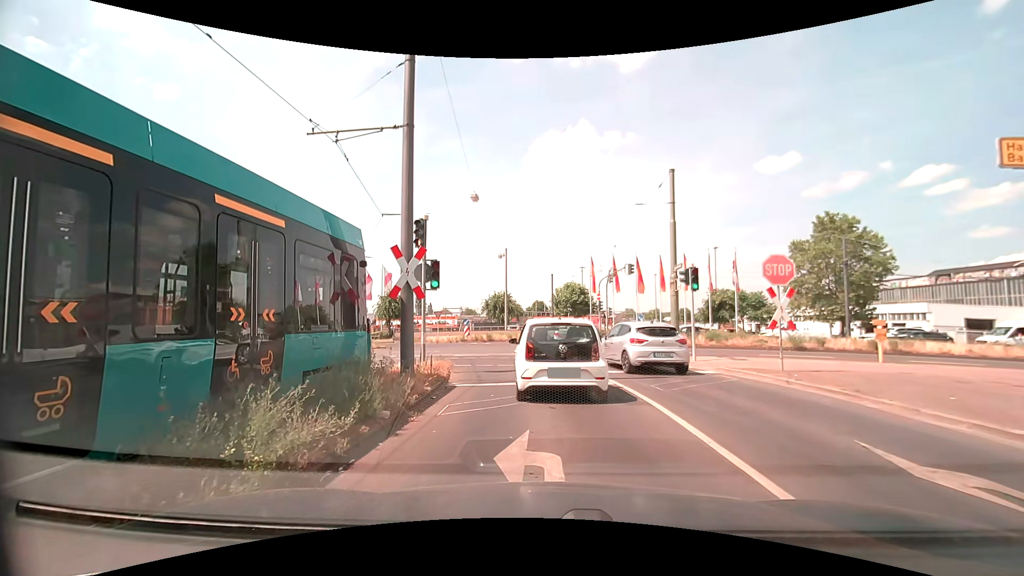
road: secondary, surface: asphalt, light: Day
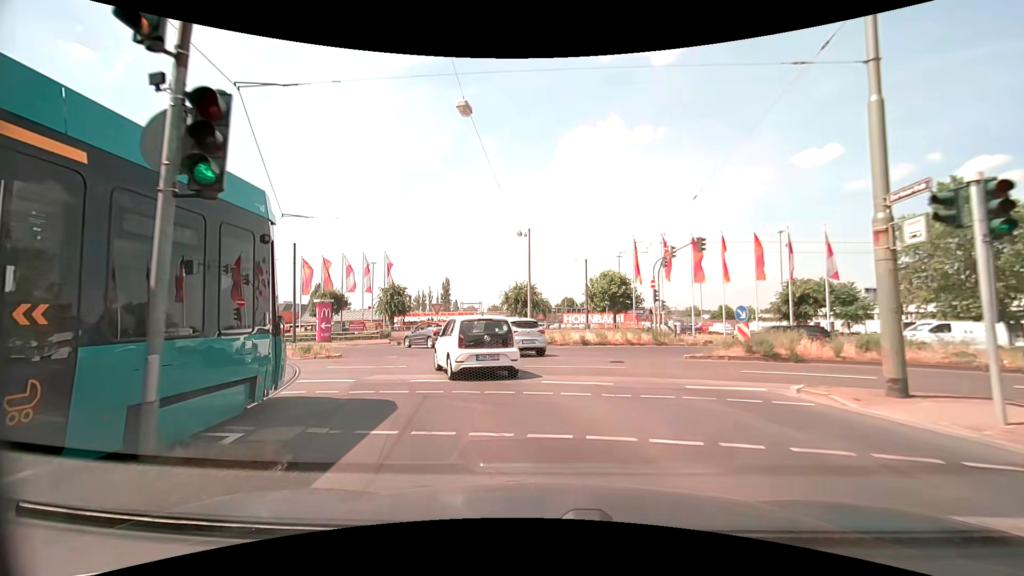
(-0.1, +11.3) m; -3°
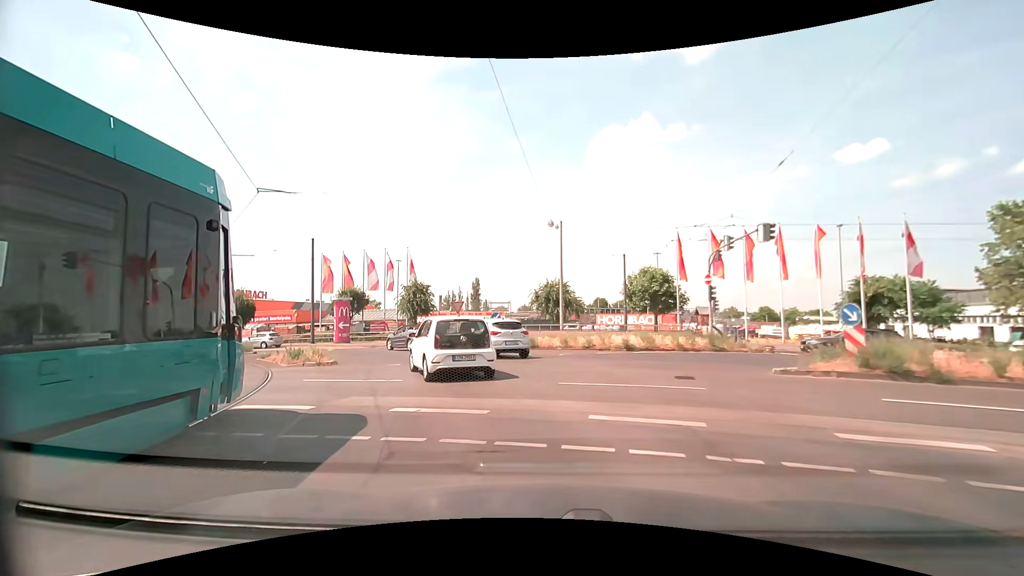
(-0.1, +4.0) m; -4°
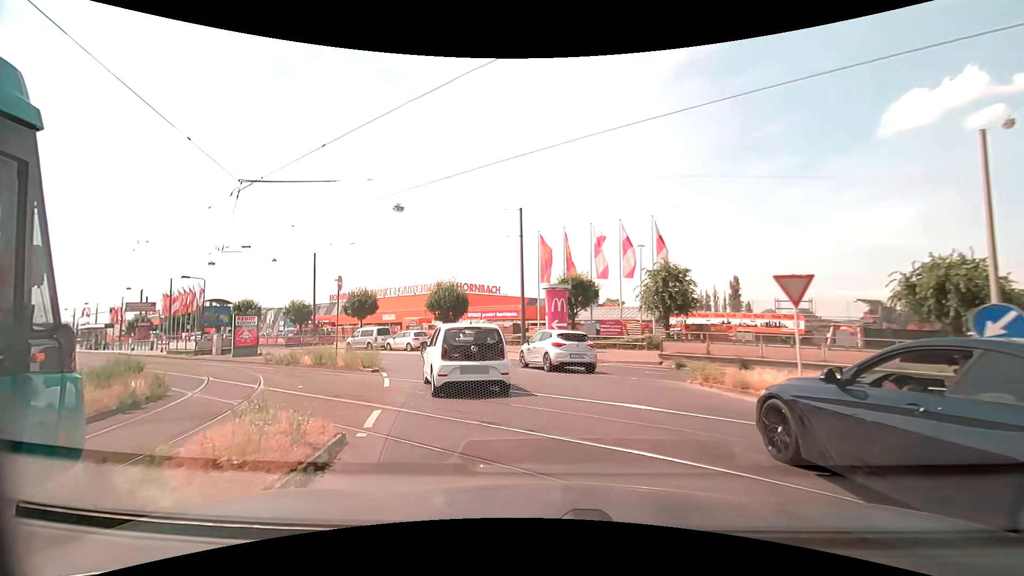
(-3.7, +16.6) m; -26°
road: secondary_link
